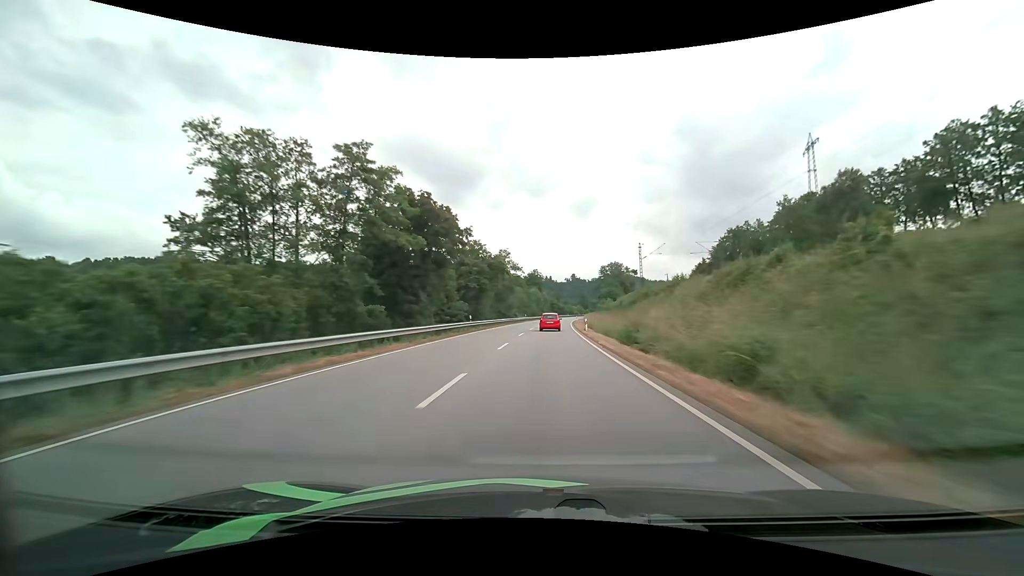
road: primary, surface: asphalt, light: Day
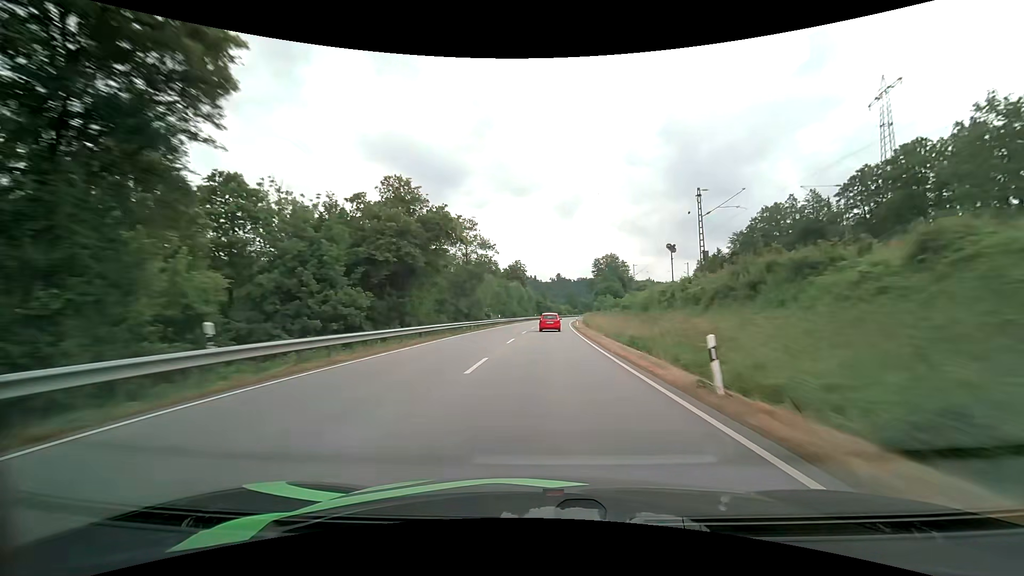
(+0.5, +32.1) m; +2°
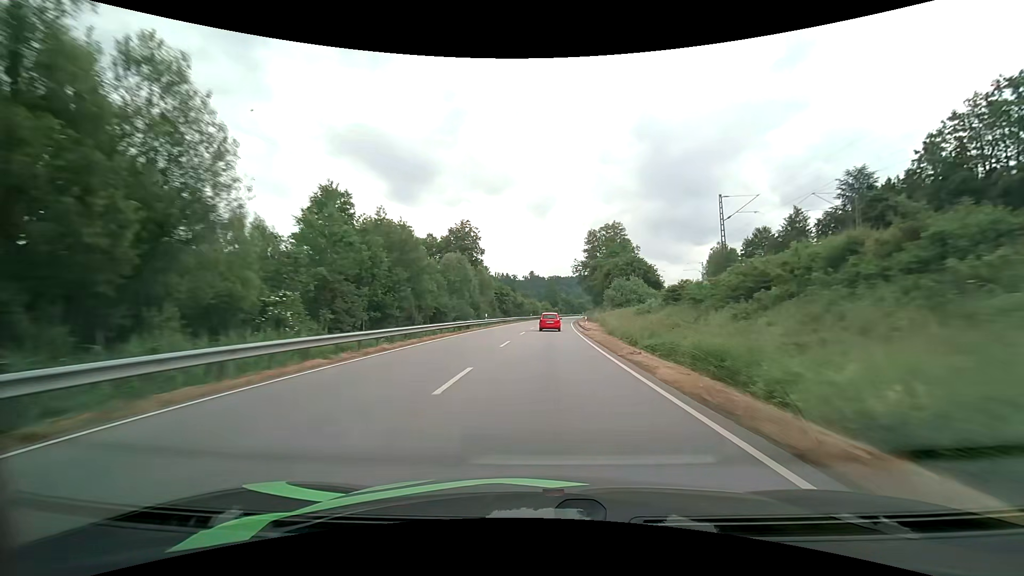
(+1.8, +63.1) m; +3°
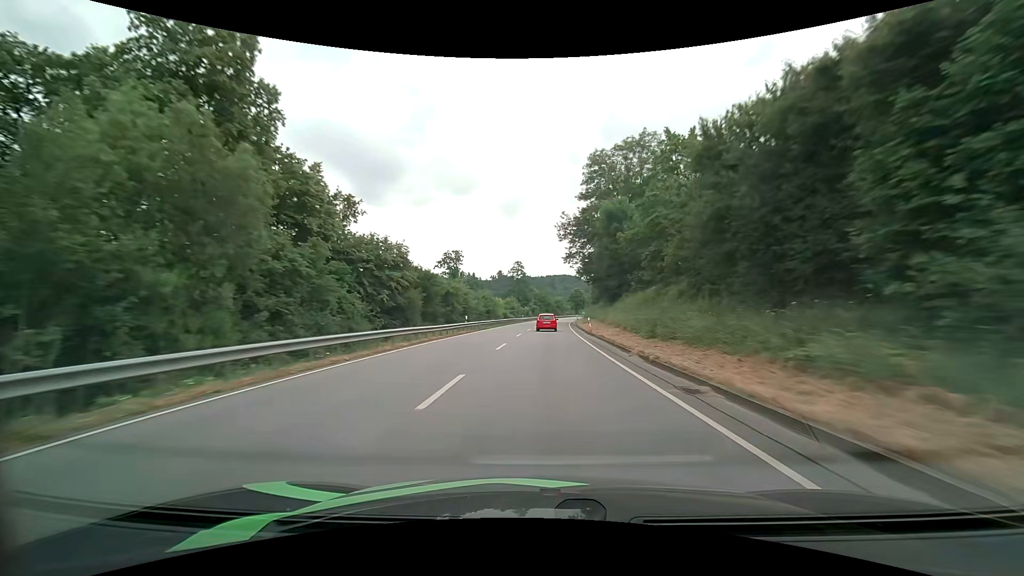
(+1.8, +61.5) m; +3°
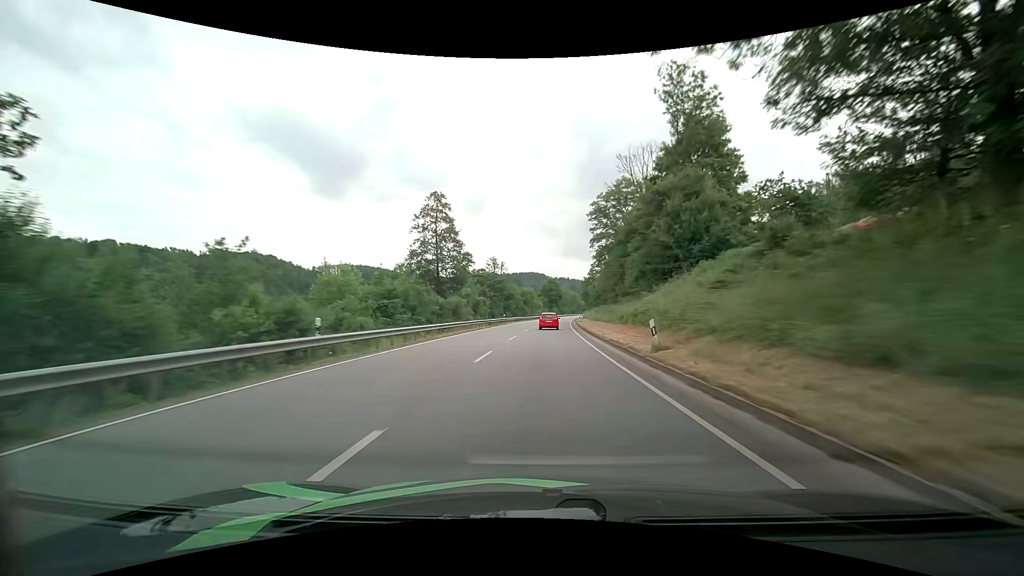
(+2.7, +77.7) m; +4°
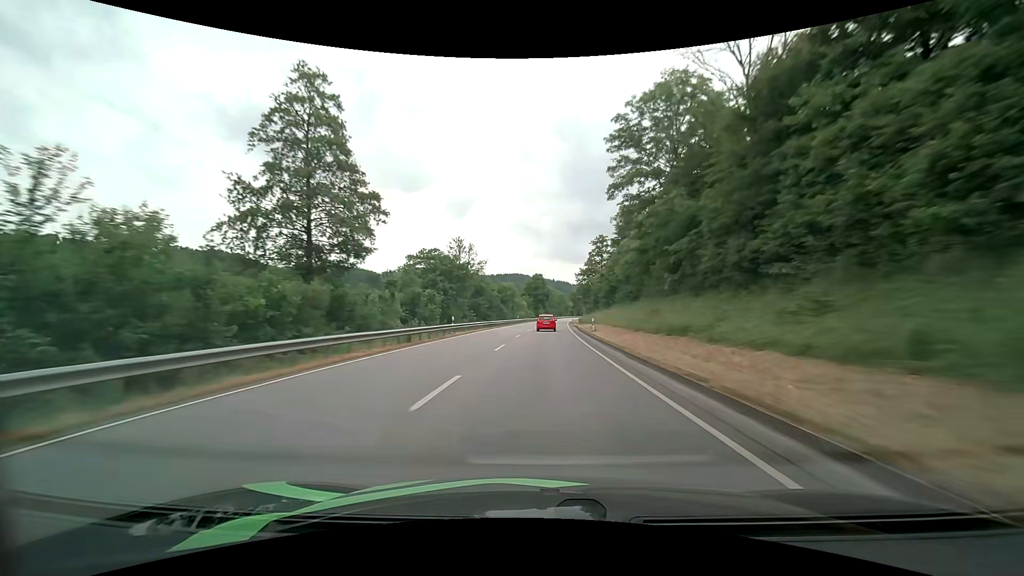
(+0.2, +30.9) m; +1°
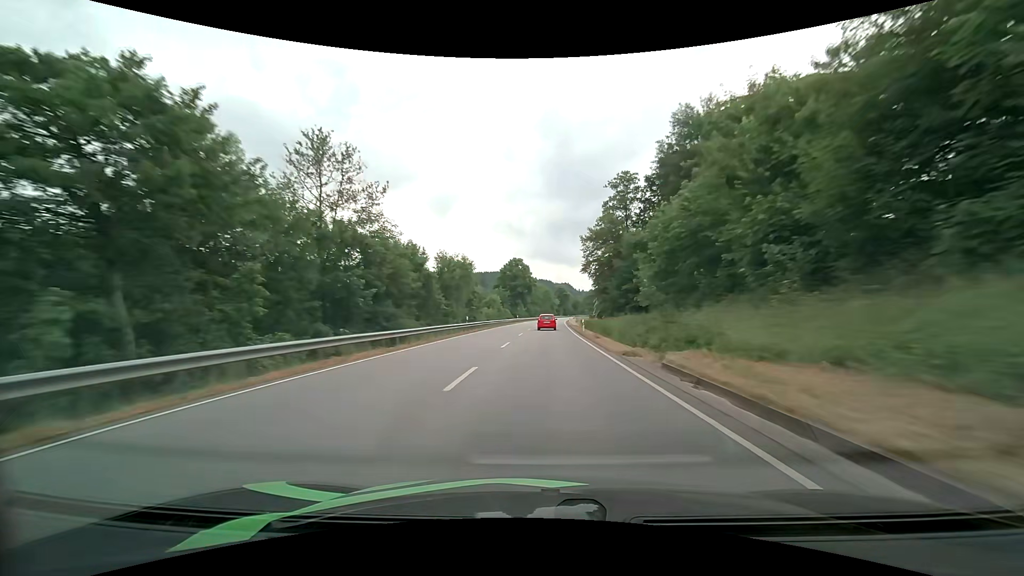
(+0.9, +46.5) m; +2°
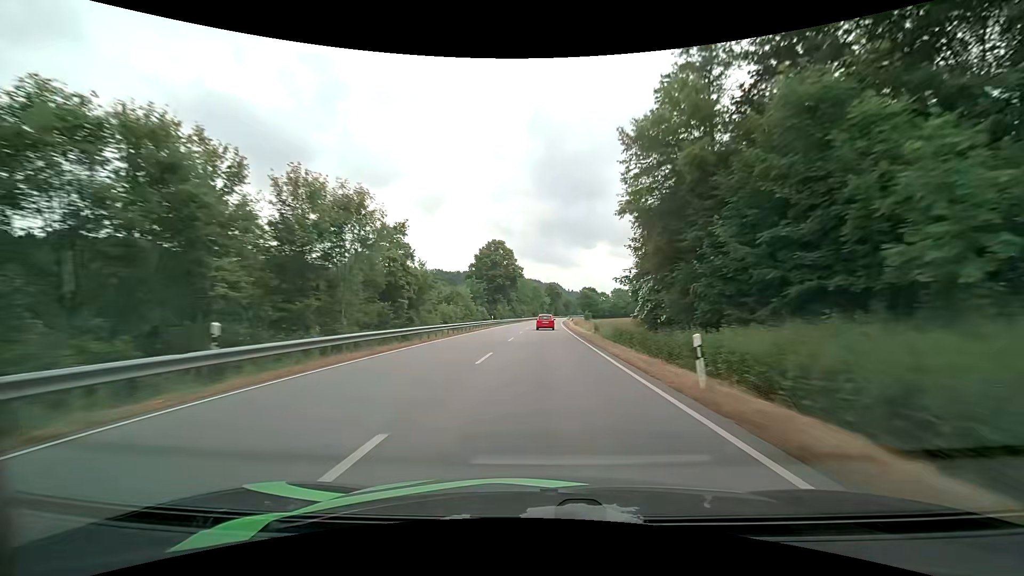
(+0.5, +31.3) m; +2°
(0, +10) (0, +20) (0, +30) (0, +40) (+1, +50) (+1, +60) (+1, +70) (+1, +80) (+2, +90) (+2, +100) m
